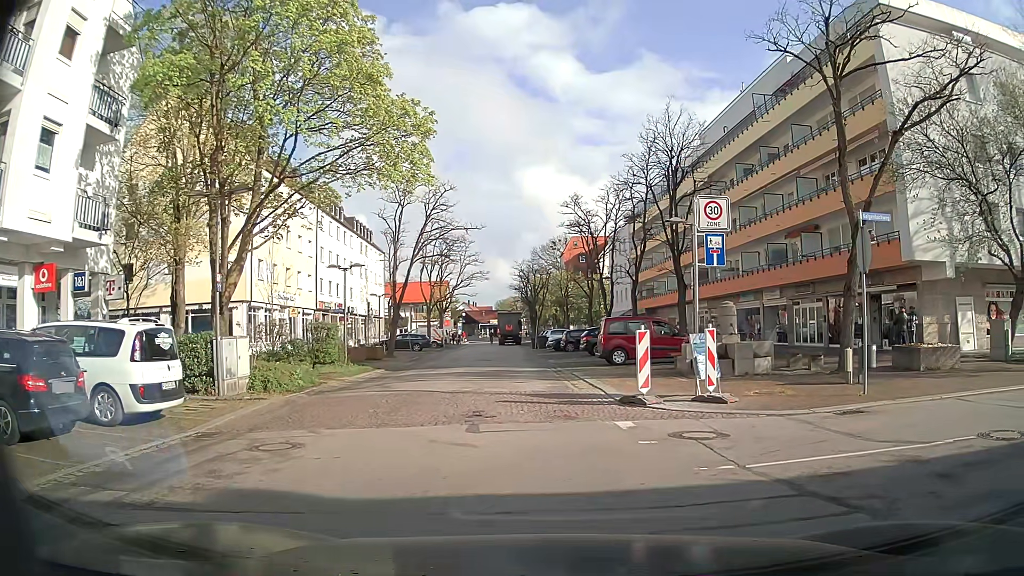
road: residential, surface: asphalt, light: Day
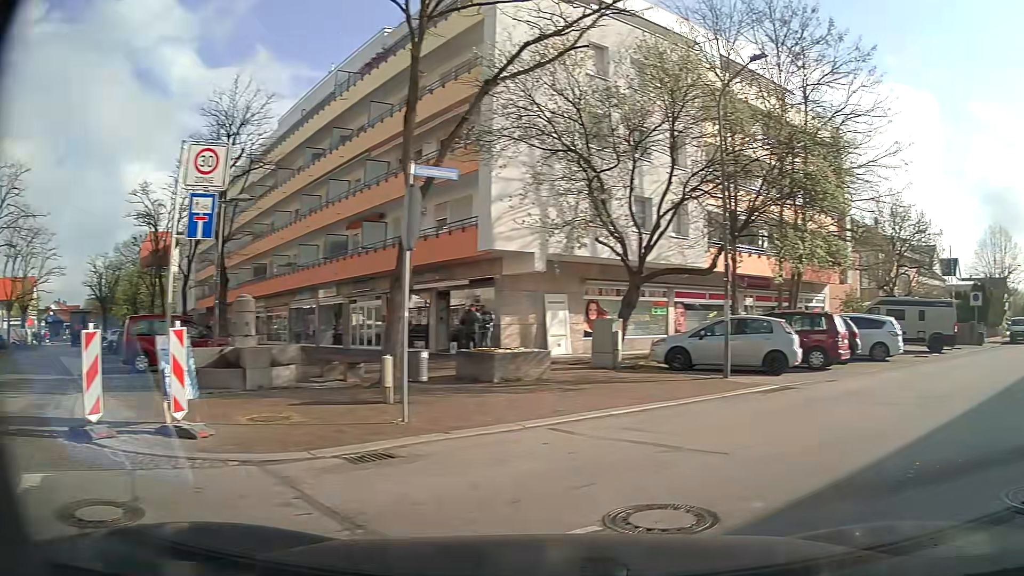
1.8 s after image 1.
(+1.4, +4.1) m; +37°
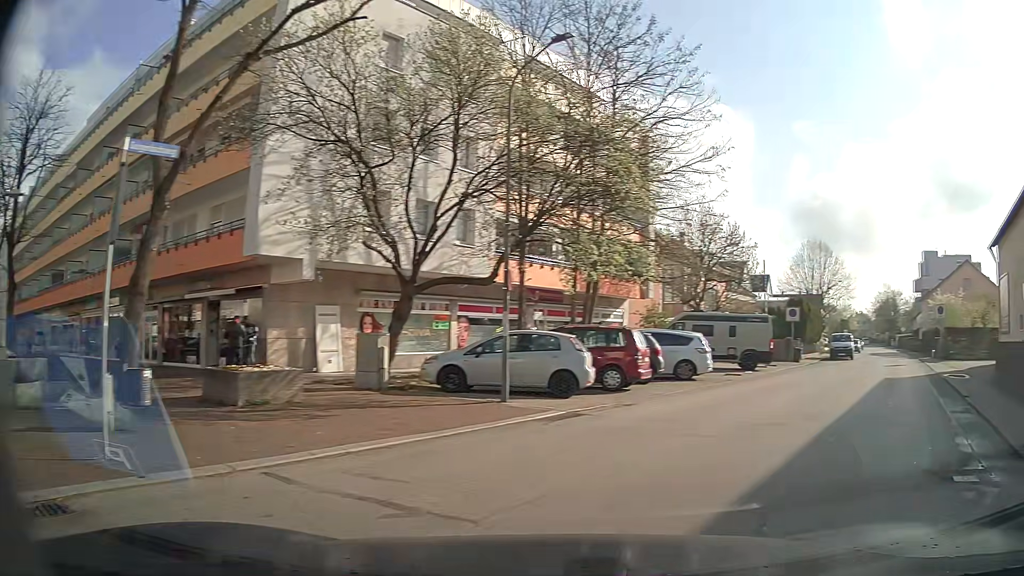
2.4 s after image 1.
(+0.3, +2.1) m; +18°
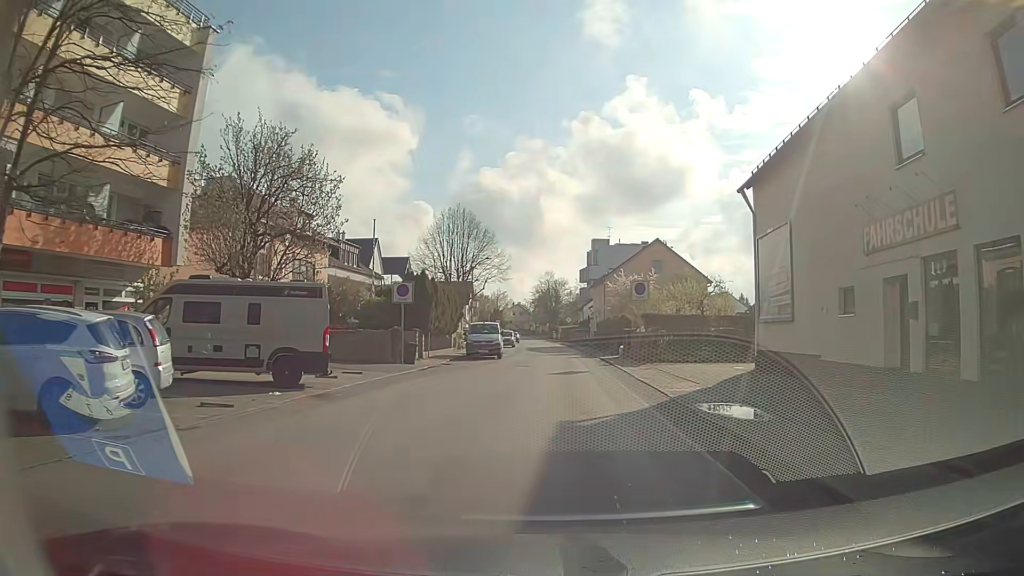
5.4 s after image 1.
(+6.0, +13.5) m; +30°
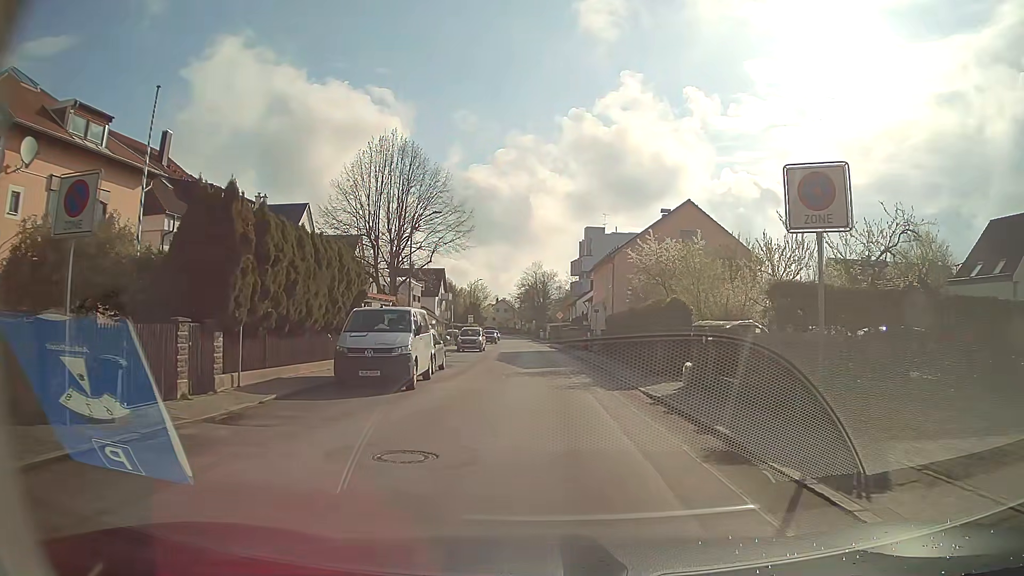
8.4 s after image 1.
(0.0, +20.7) m; +1°
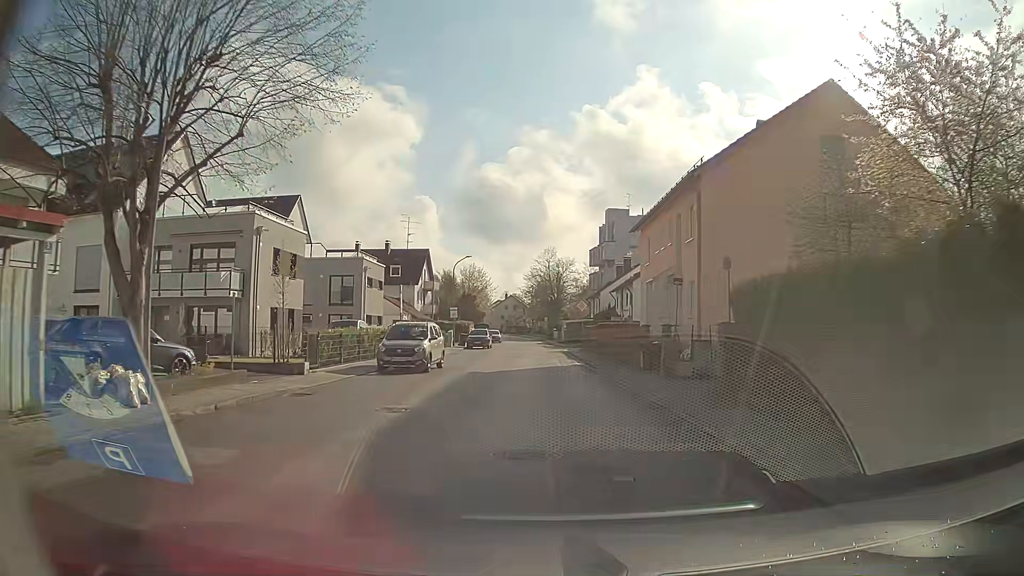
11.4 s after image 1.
(-0.2, +24.4) m; -1°
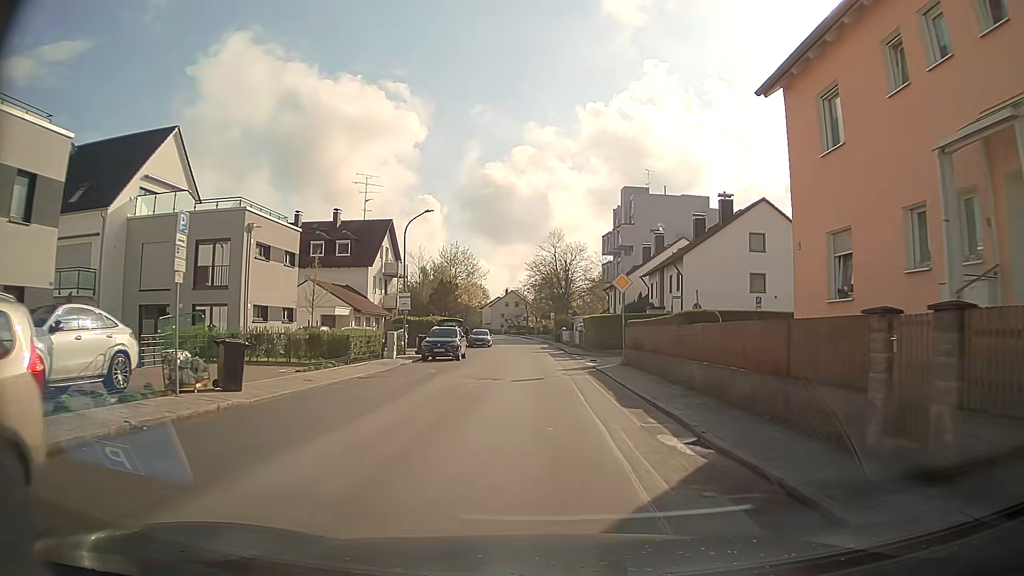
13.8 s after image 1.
(-0.5, +21.8) m; -2°
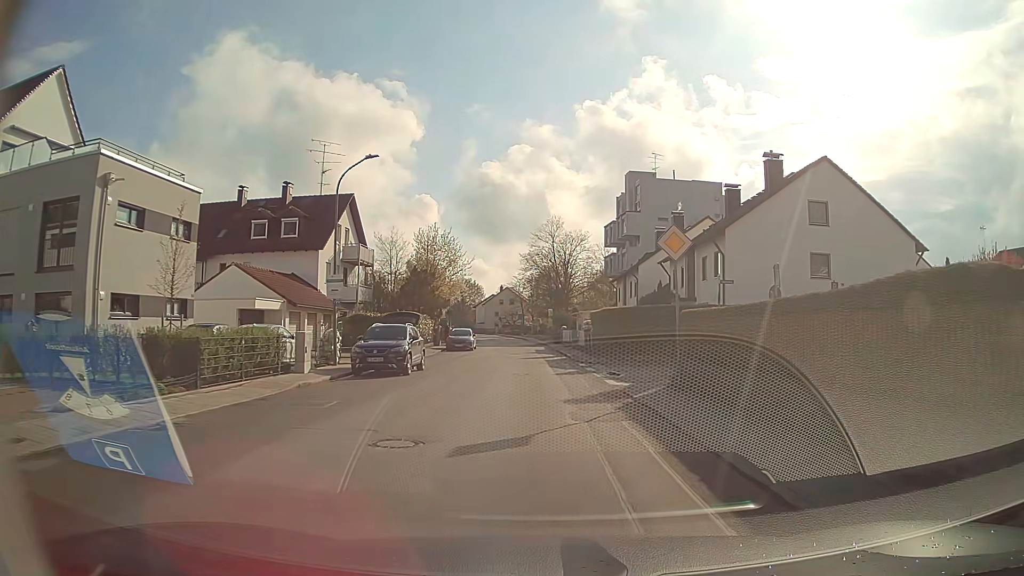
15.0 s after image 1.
(+0.2, +11.3) m; 0°
